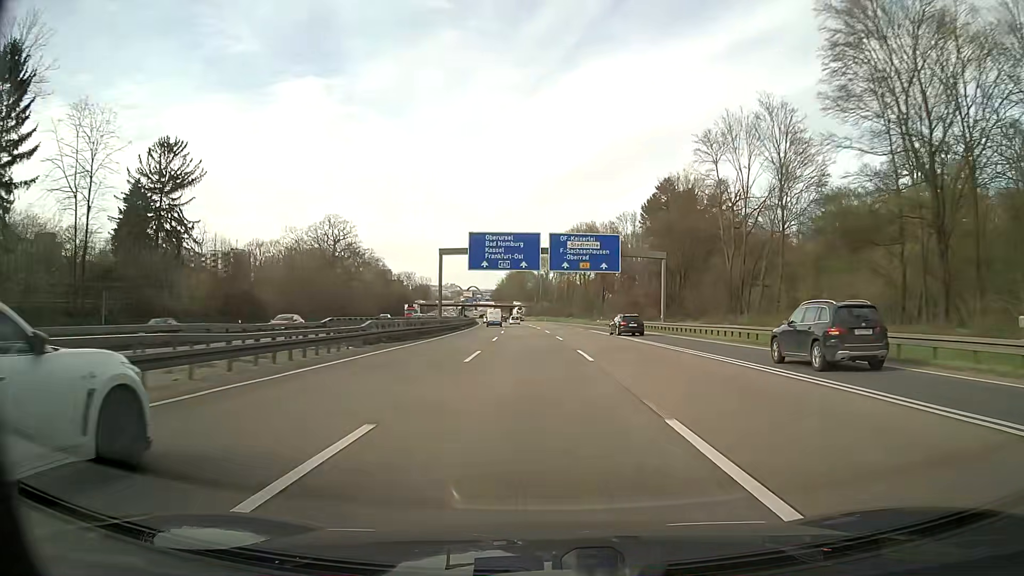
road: motorway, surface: asphalt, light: Day
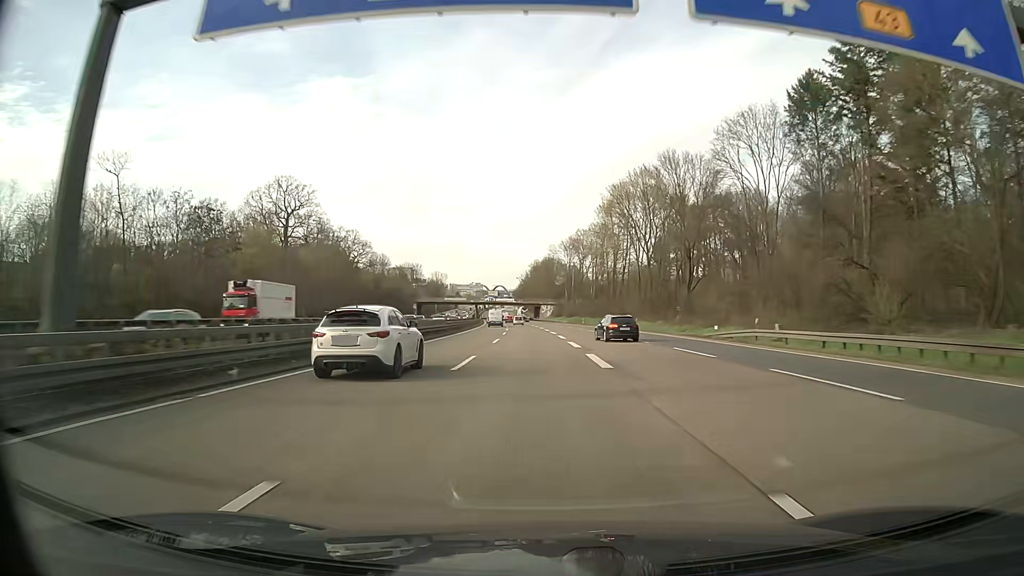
(-1.2, +57.0) m; -2°
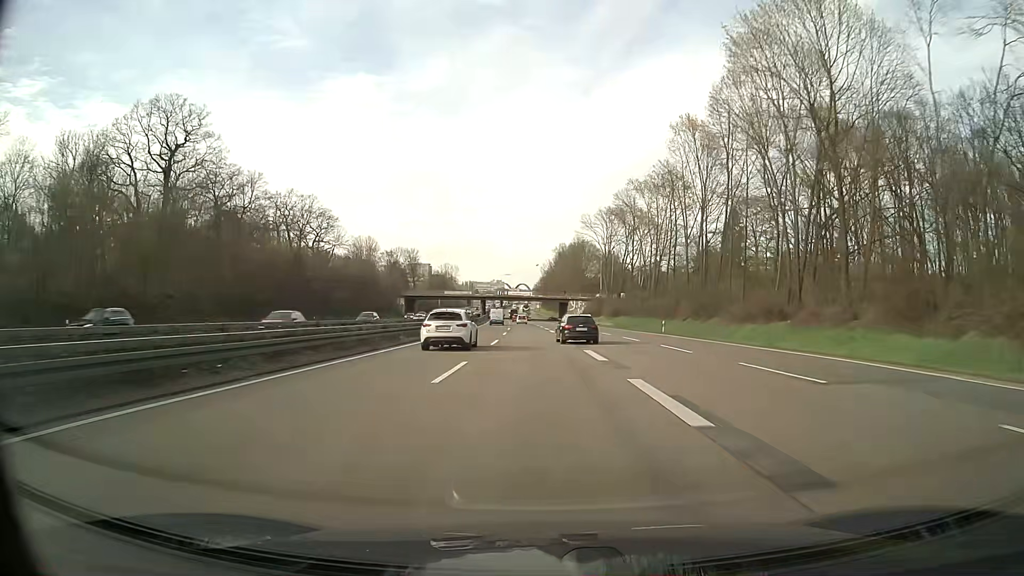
(-1.2, +57.0) m; -2°
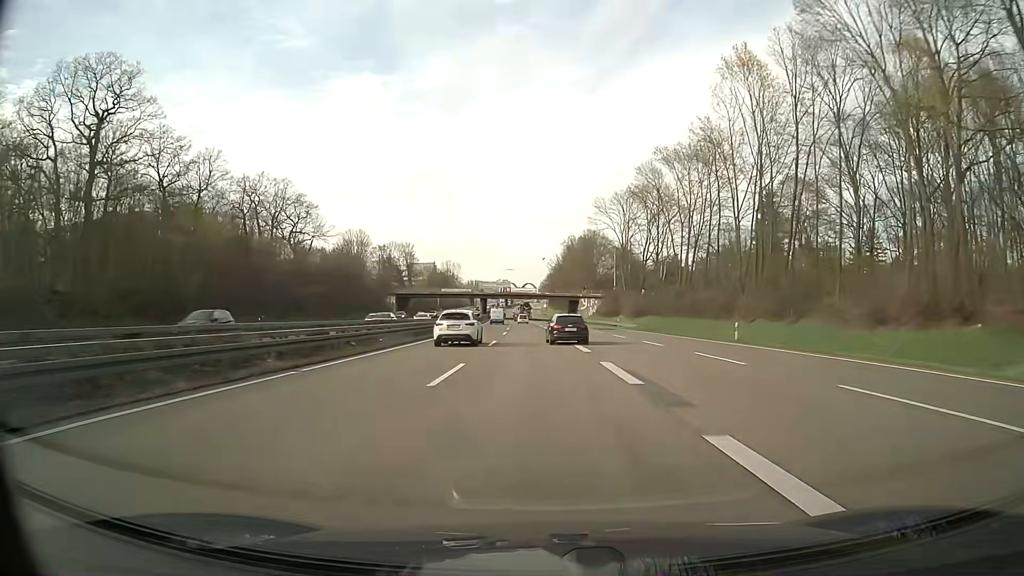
(-0.1, +18.9) m; -1°
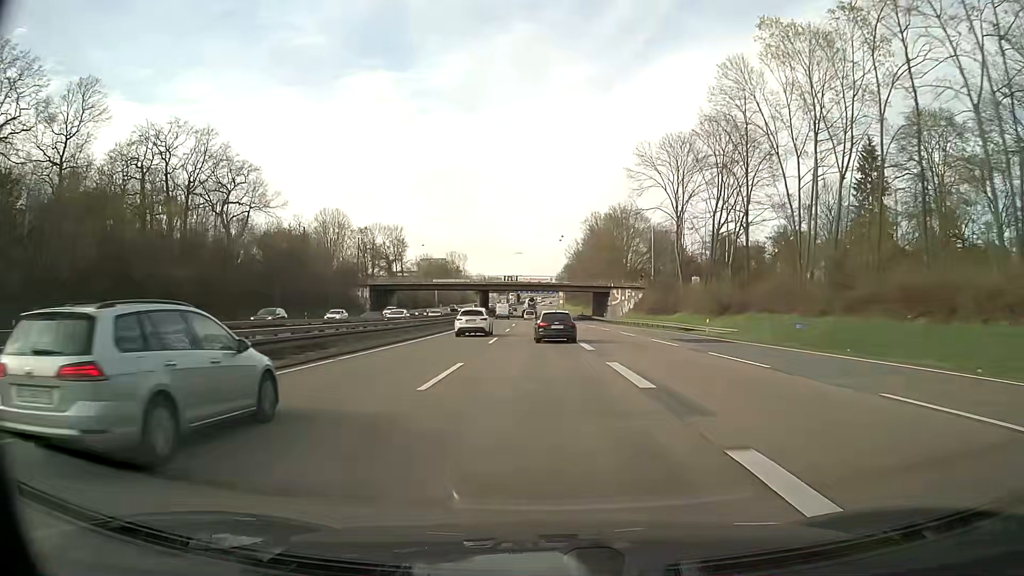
(-0.4, +37.0) m; -1°
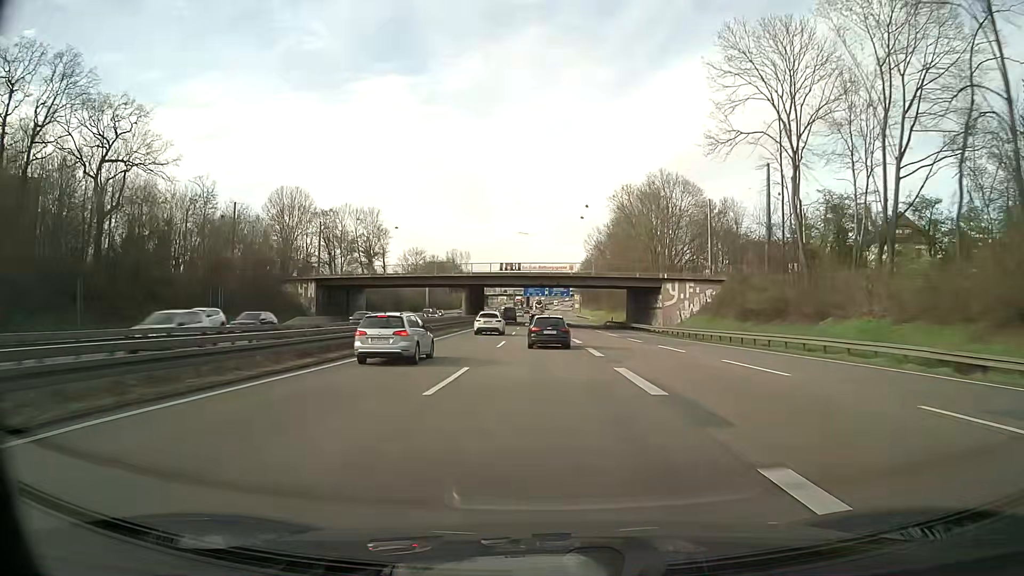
(-0.3, +36.4) m; -1°
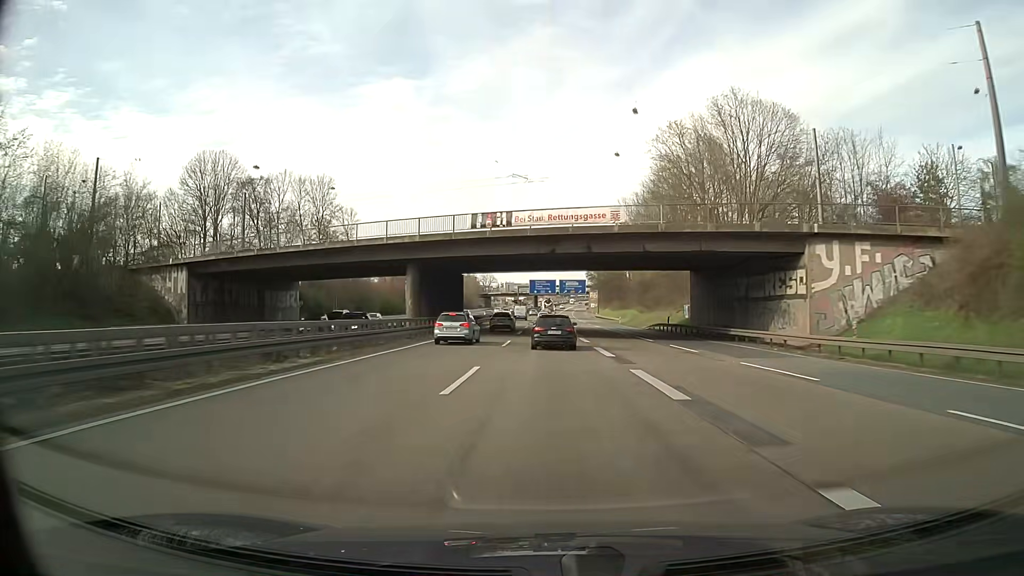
(-0.2, +36.6) m; -1°
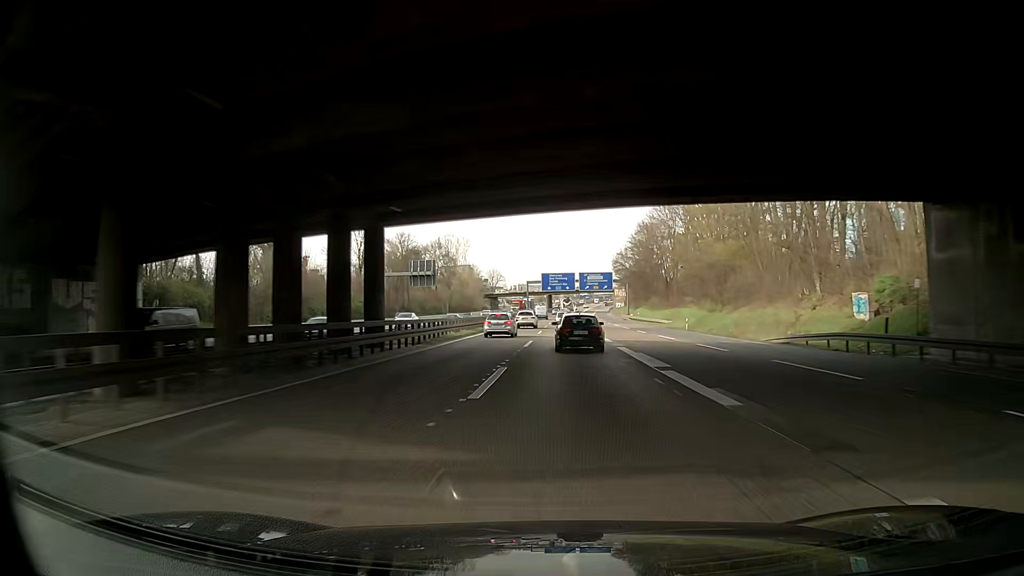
(-0.3, +36.7) m; -1°
(0, +10) (0, +20) (0, +30) (0, +40) (0, +50) (0, +60) (-1, +70) (-1, +80) (0, +90) (0, +100) m
